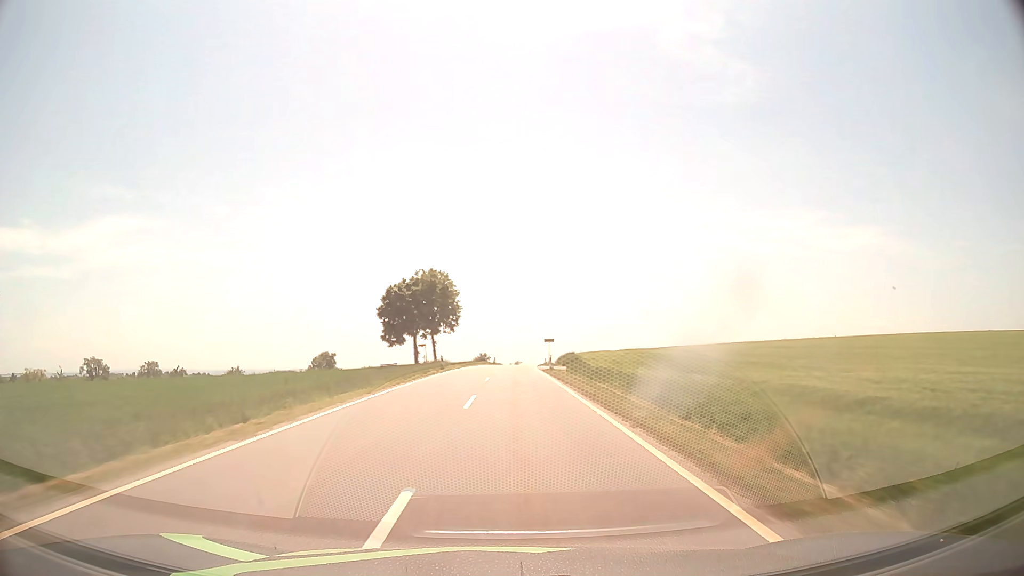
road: tertiary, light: Day
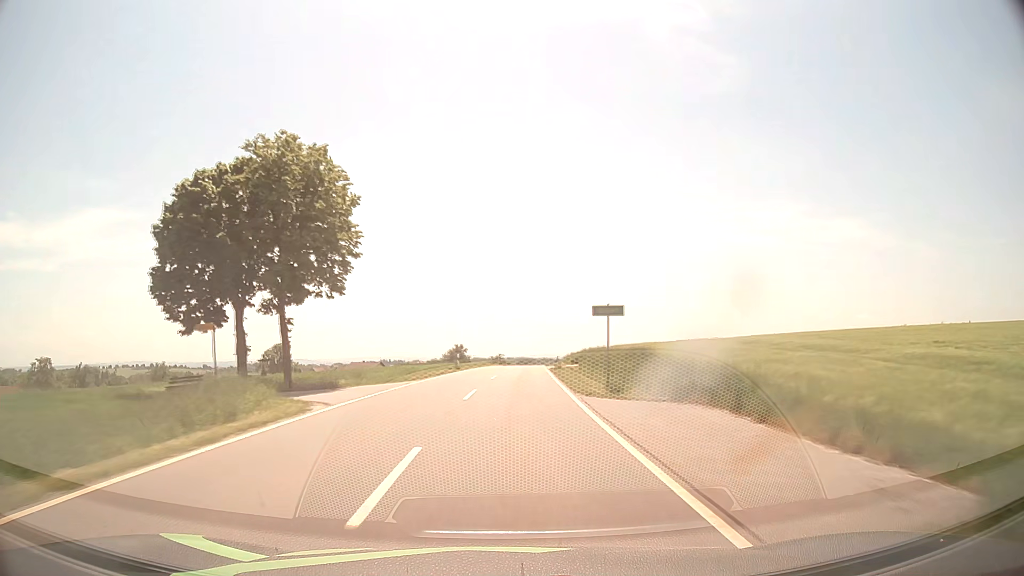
(+0.4, +46.0) m; +1°
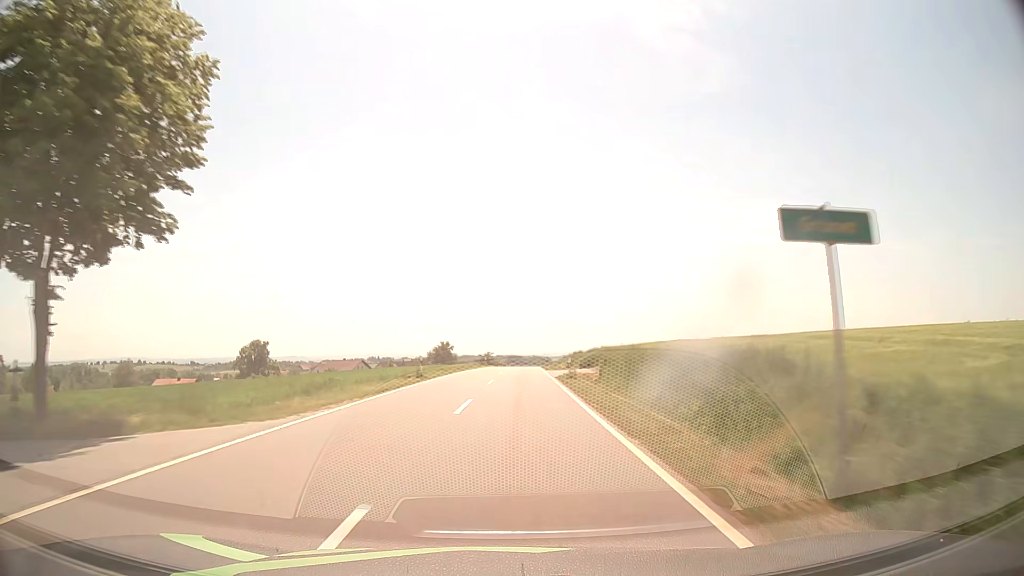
(+0.1, +15.5) m; +1°
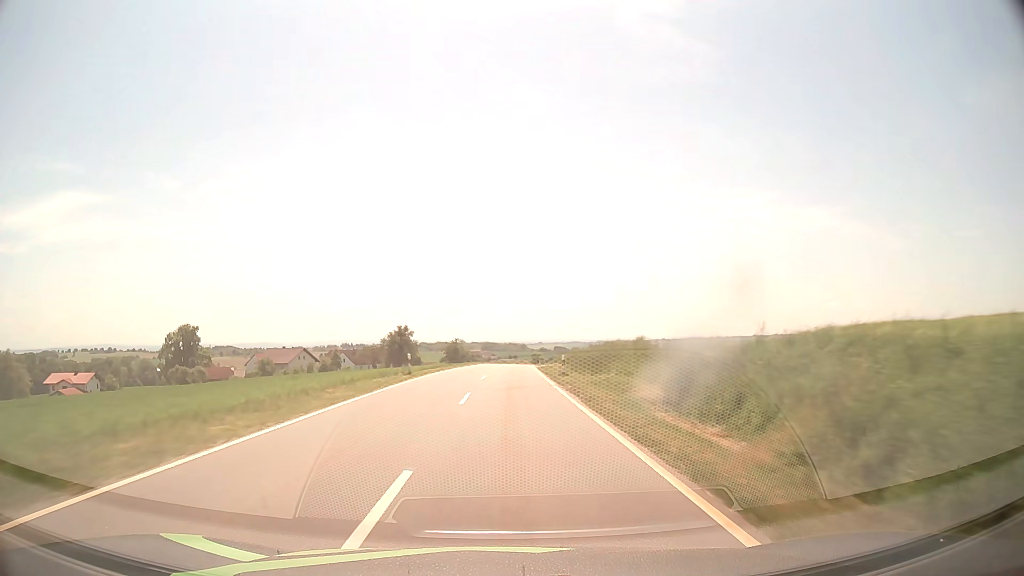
(+1.0, +46.9) m; +2°
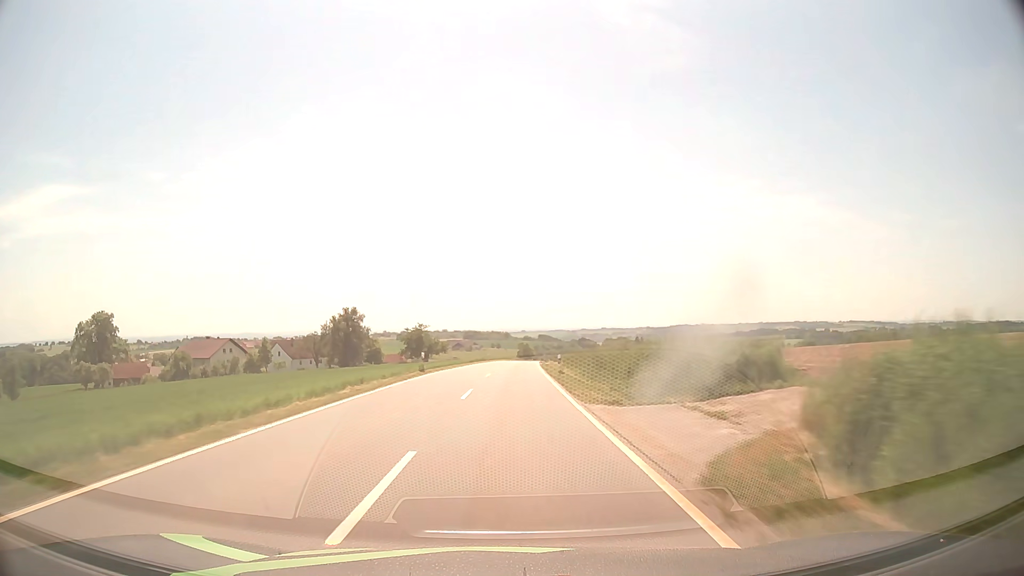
(+0.5, +47.4) m; +1°
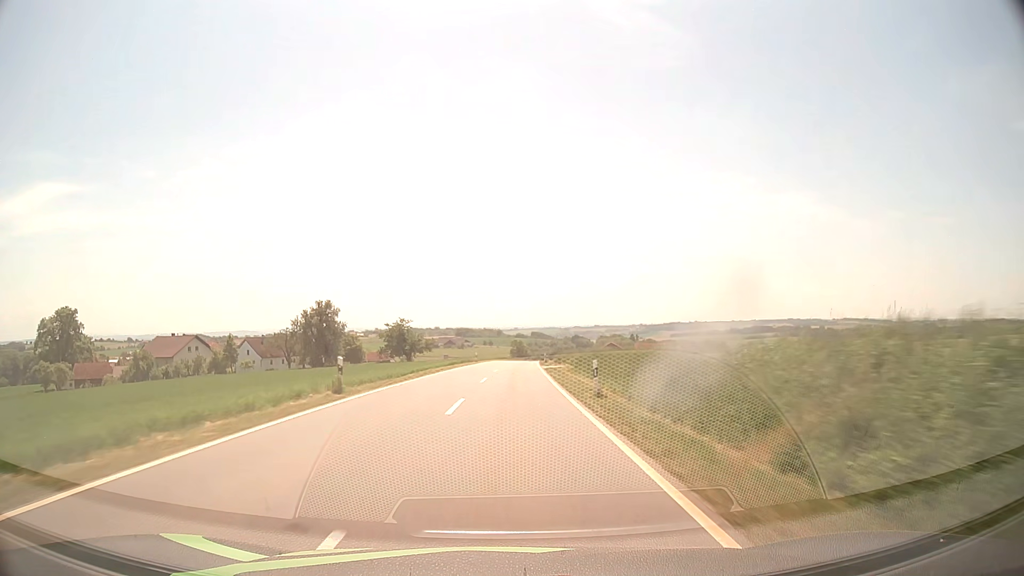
(+0.1, +15.9) m; +1°
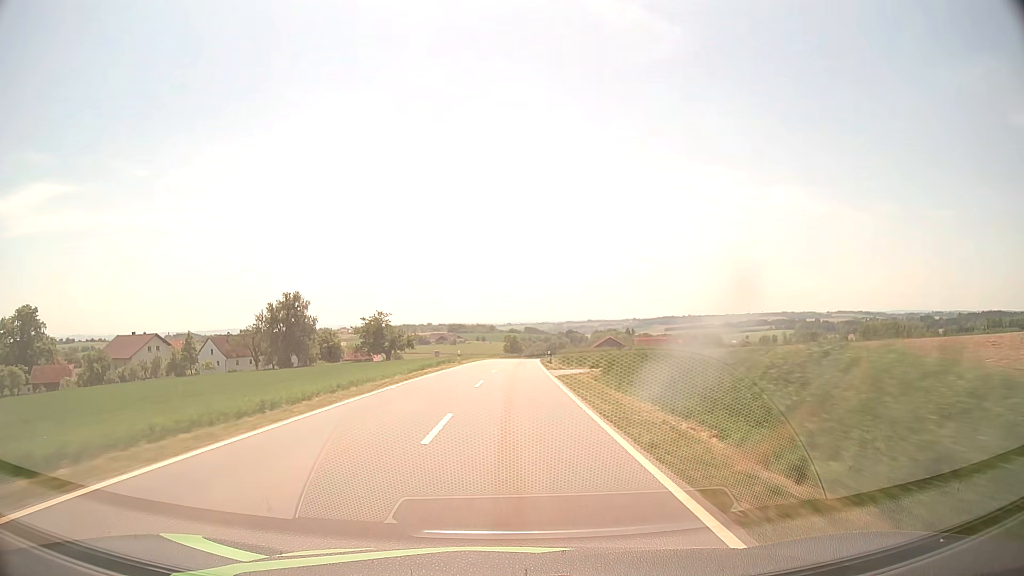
(+0.1, +15.9) m; +1°
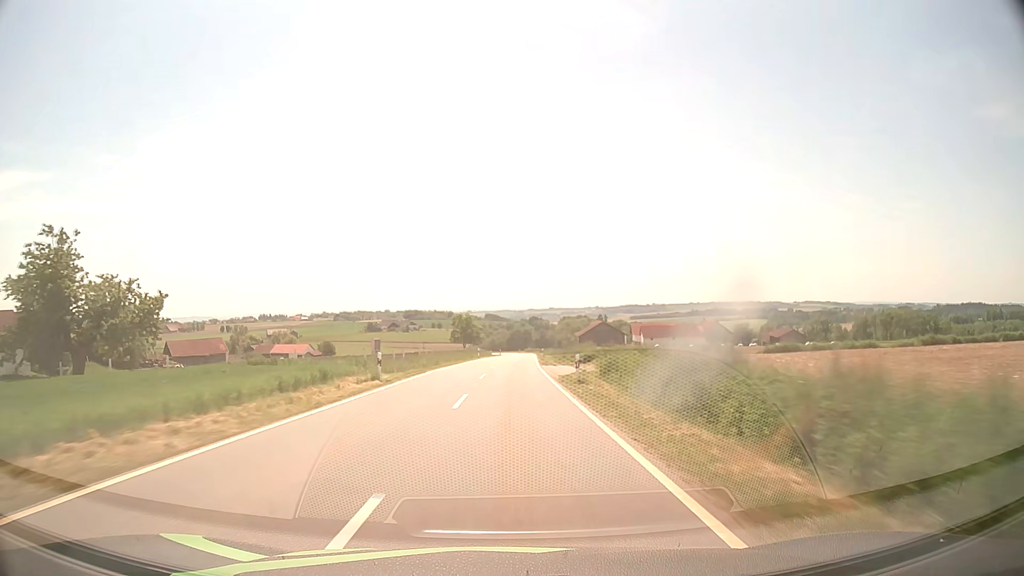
(+2.3, +79.8) m; +3°
(0, +10) (0, +20) (0, +30) (+1, +40) (+1, +50) (+1, +60) (+2, +70) (+2, +80) (+3, +90) (+3, +100) m
